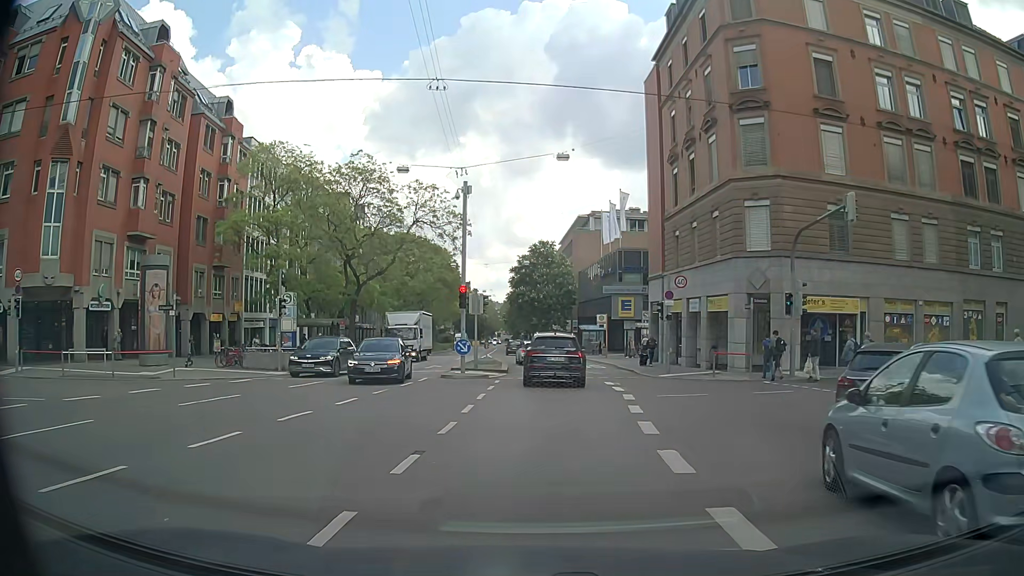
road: secondary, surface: asphalt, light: Day
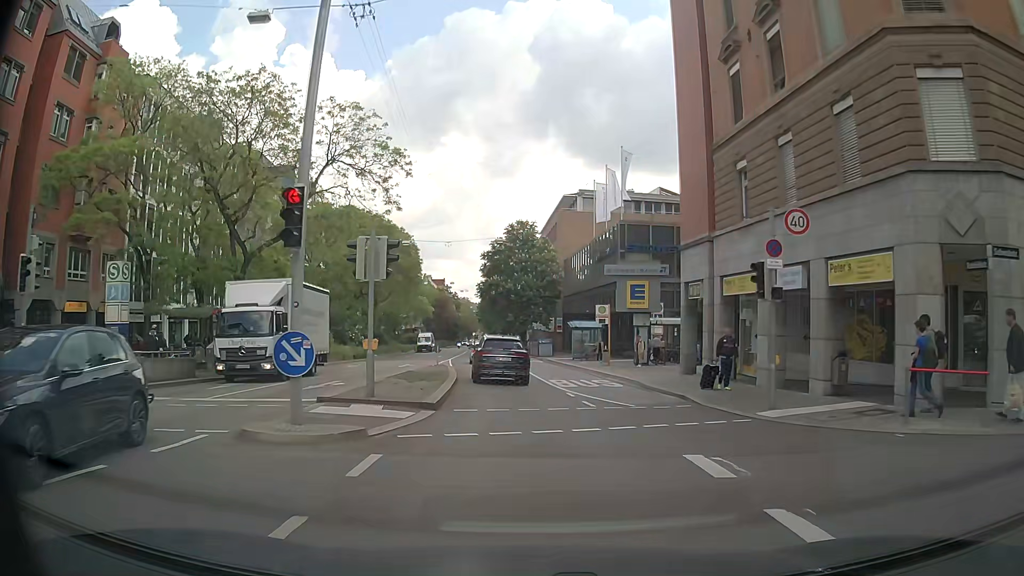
(+0.6, +15.7) m; +2°
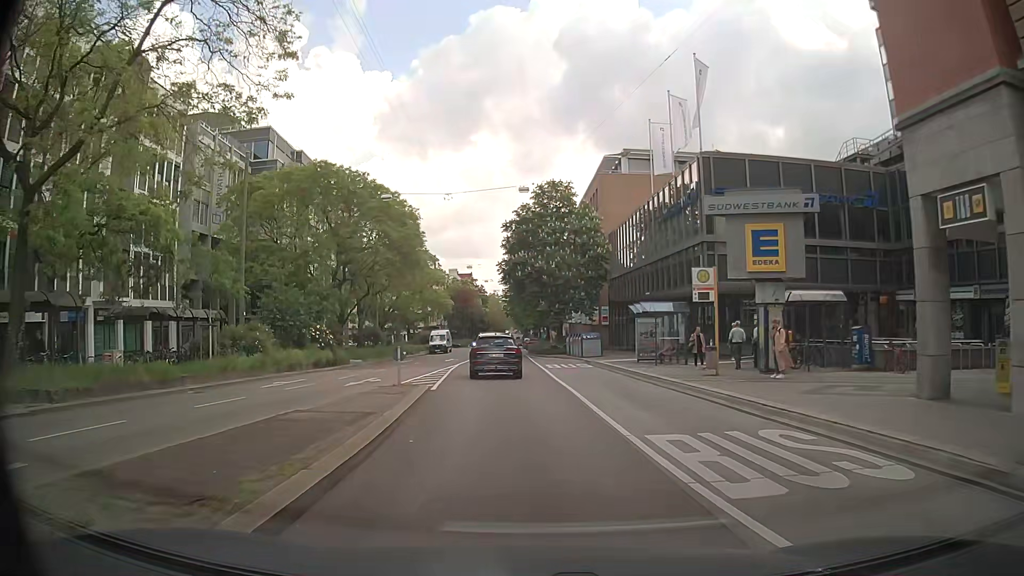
(-0.4, +17.0) m; -3°
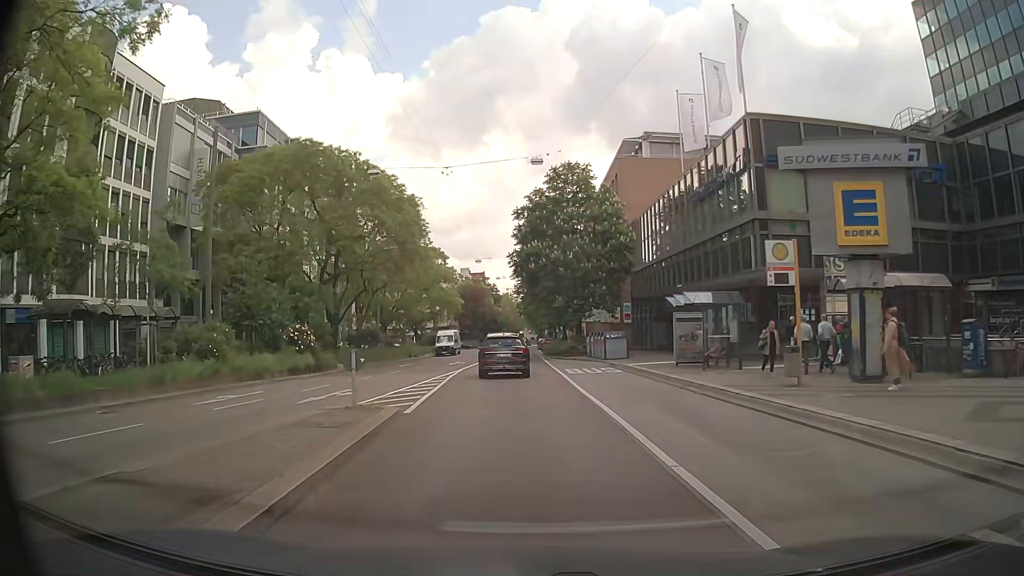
(0.0, +5.9) m; -1°
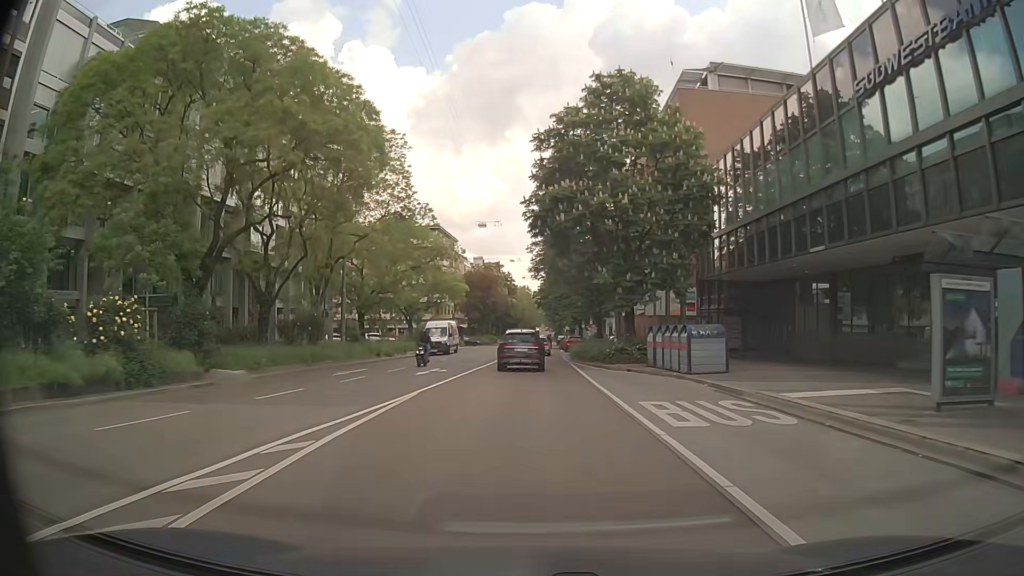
(-0.3, +17.8) m; -1°
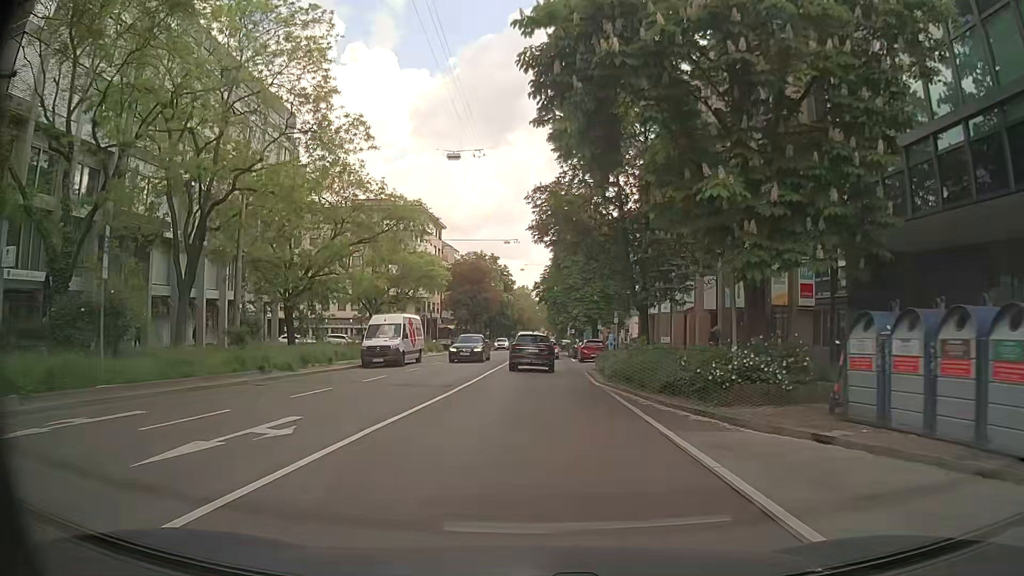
(0.0, +18.1) m; 0°
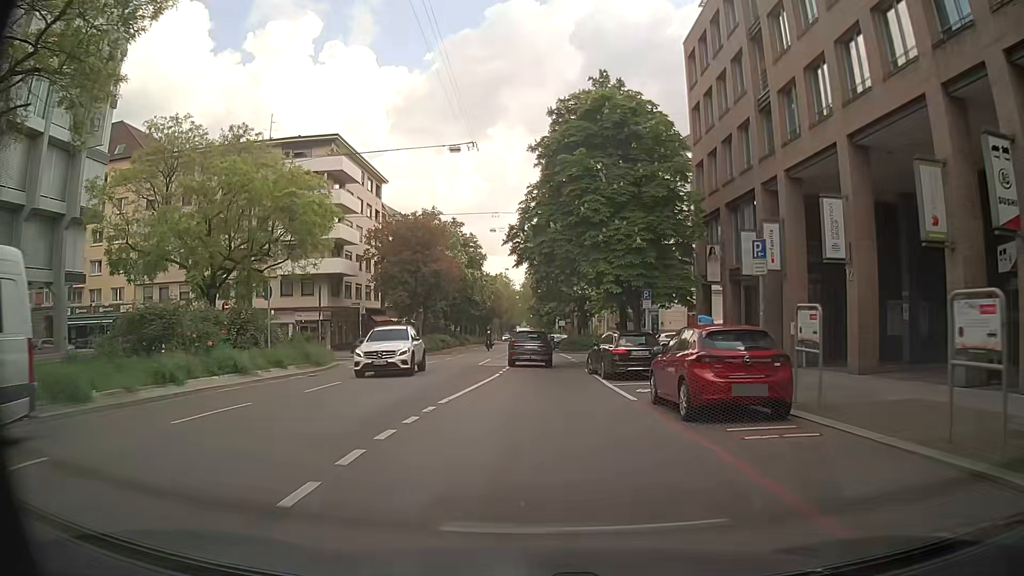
(+0.3, +30.3) m; +2°
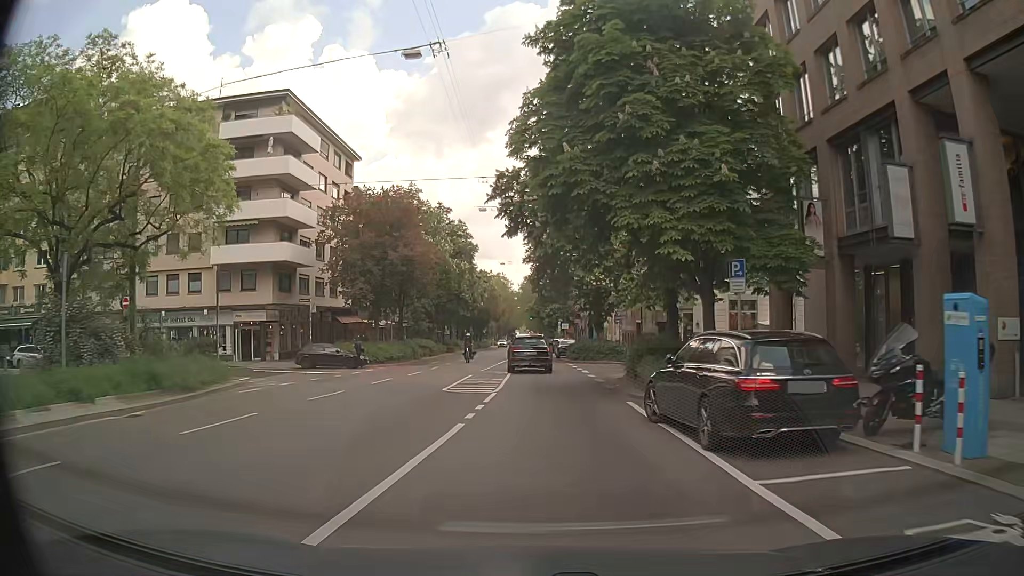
(0.0, +12.2) m; -1°
(0, +10) (0, +20) (0, +30) (0, +40) (0, +50) (0, +60) (0, +70) (0, +80) (0, +90) (+1, +100) m
